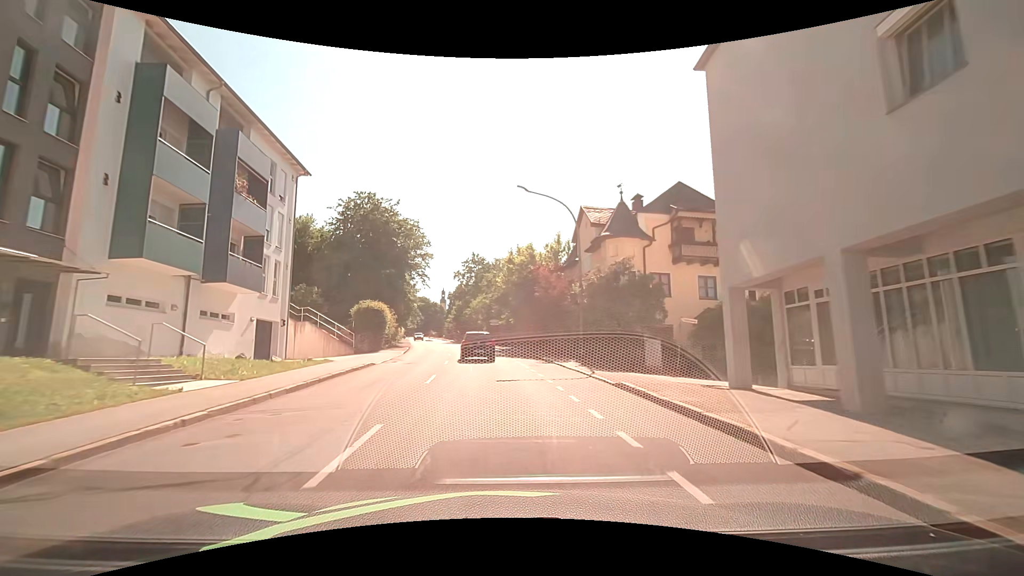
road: tertiary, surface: asphalt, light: Day
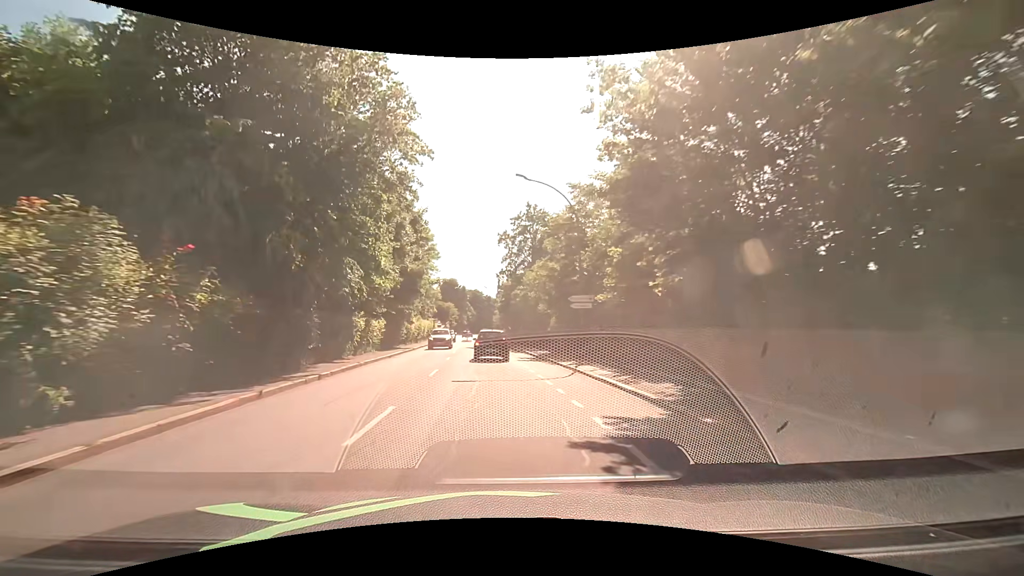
(-1.9, +34.8) m; -7°
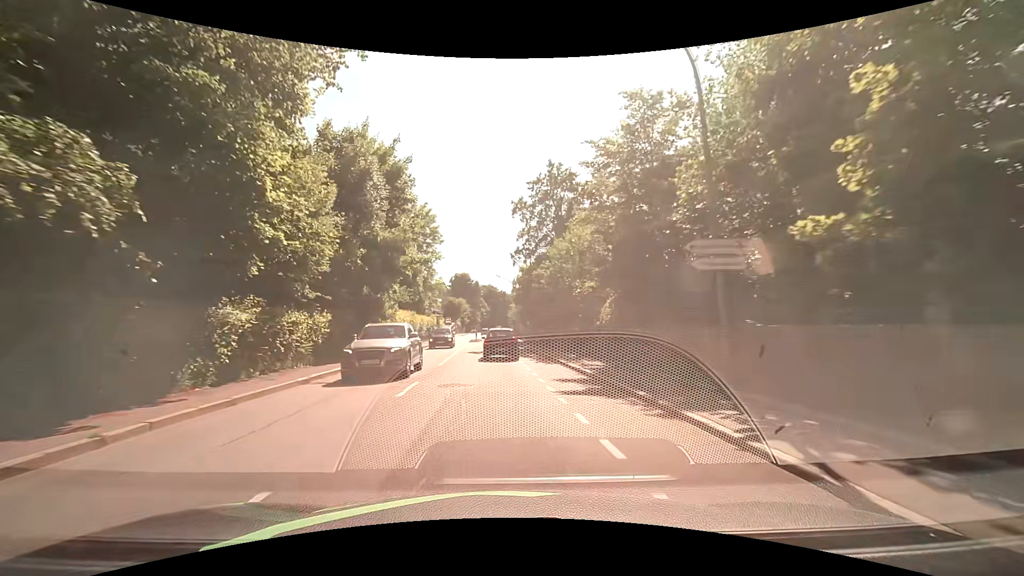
(-0.2, +13.7) m; -2°
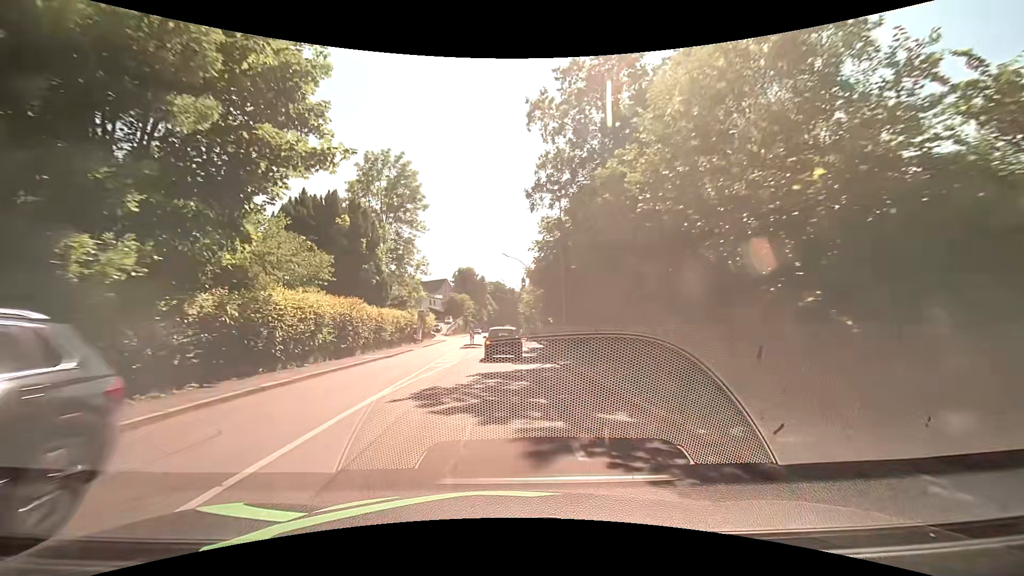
(-0.2, +20.1) m; -1°
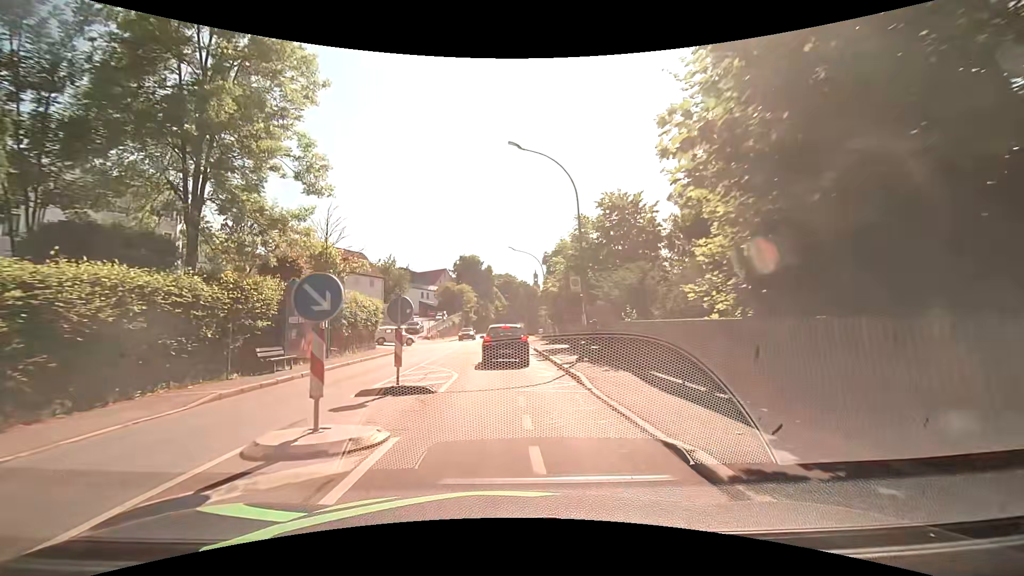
(-0.4, +30.3) m; -1°
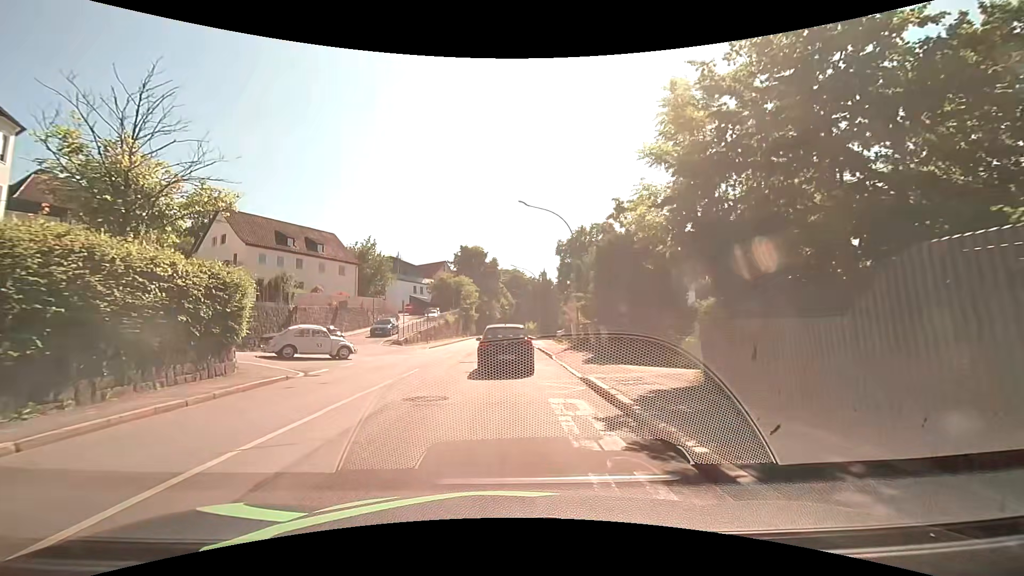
(-0.2, +17.5) m; 0°
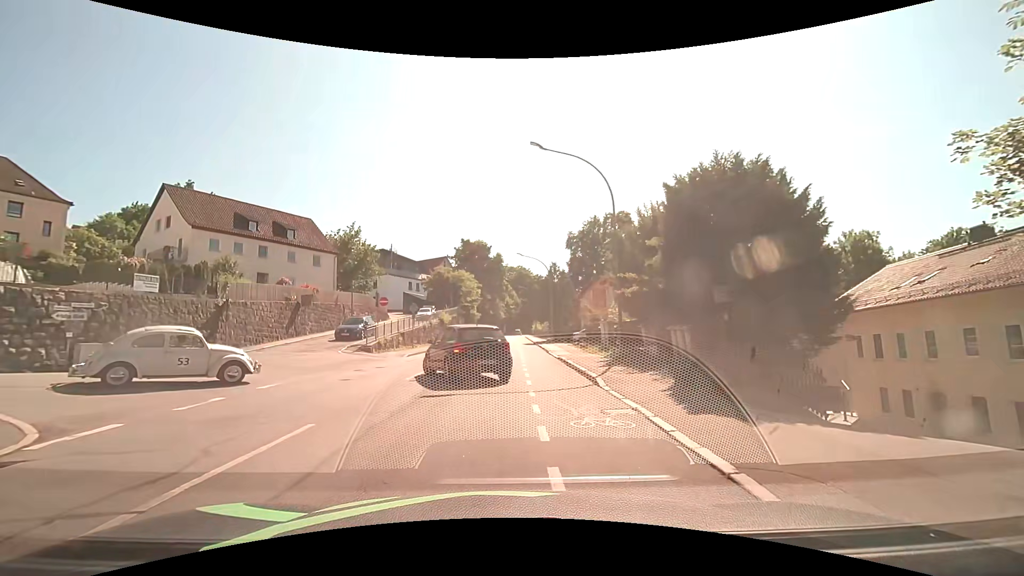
(-0.2, +9.7) m; -3°
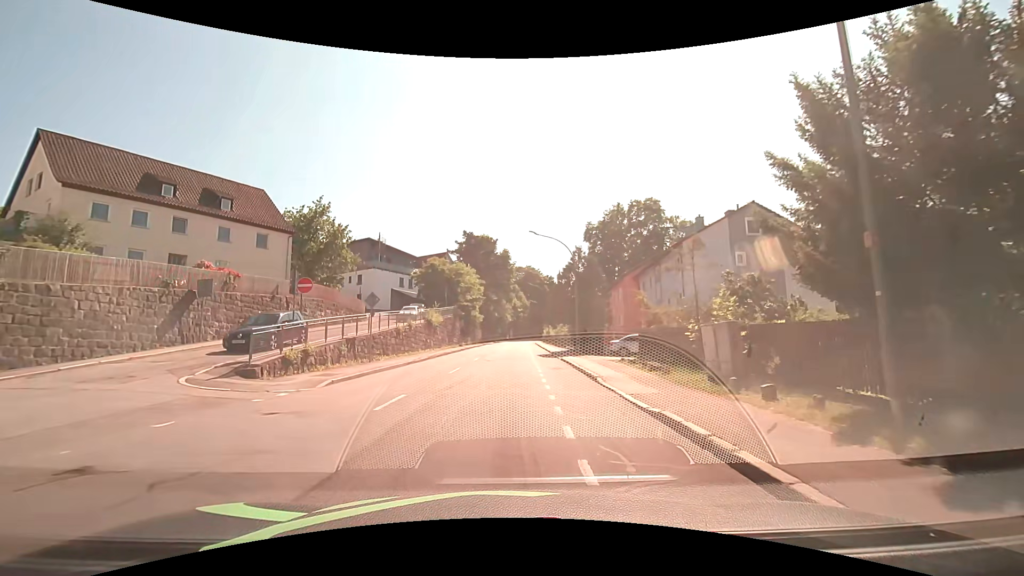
(+0.1, +13.6) m; 0°
(0, +10) (0, +20) (0, +30) (+1, +40) (+1, +50) (+1, +60) (+2, +70) (+2, +80) (+3, +90) (+4, +100) m
